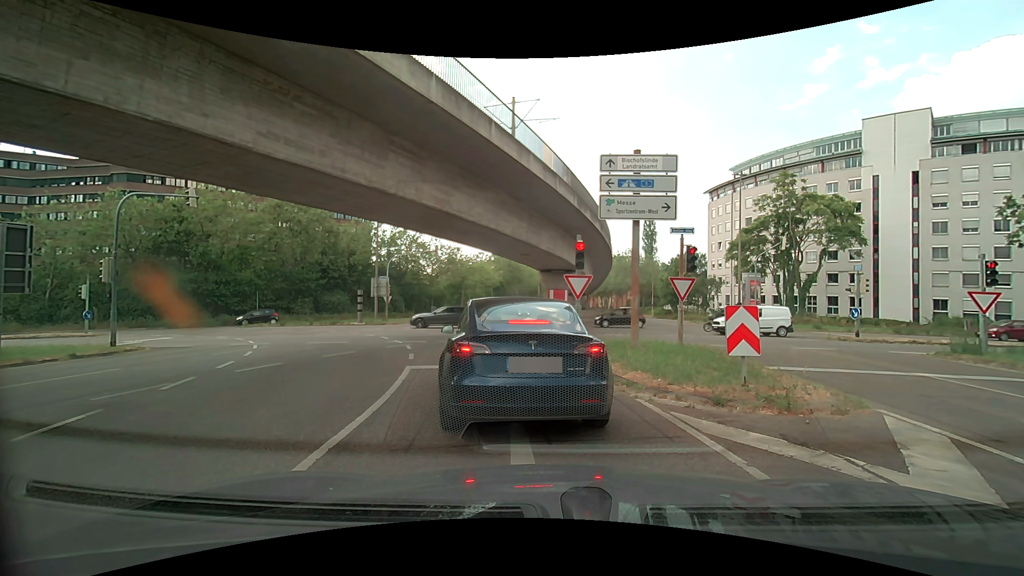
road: secondary_link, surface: asphalt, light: Day
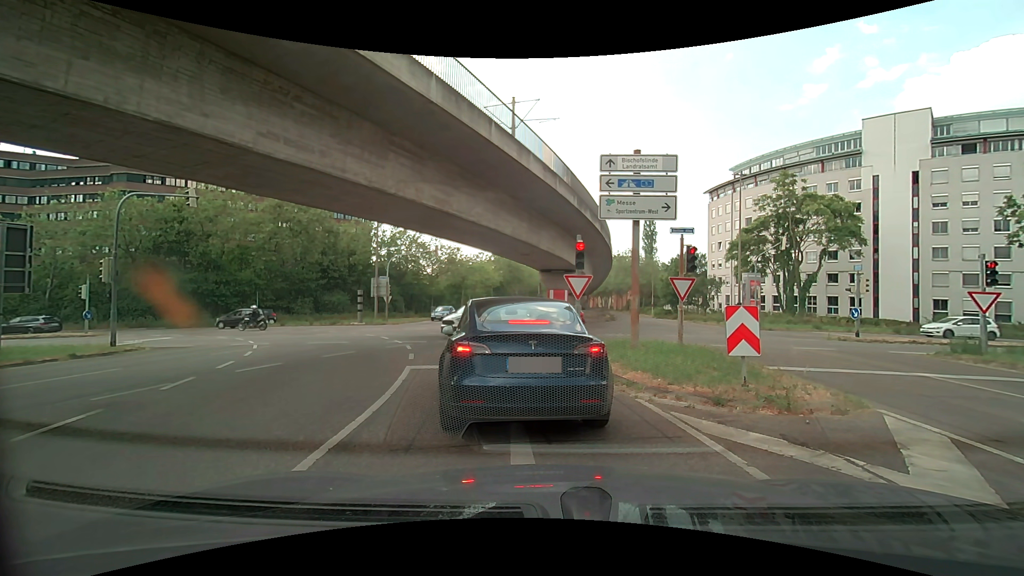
(0.0, 0.0) m; 0°
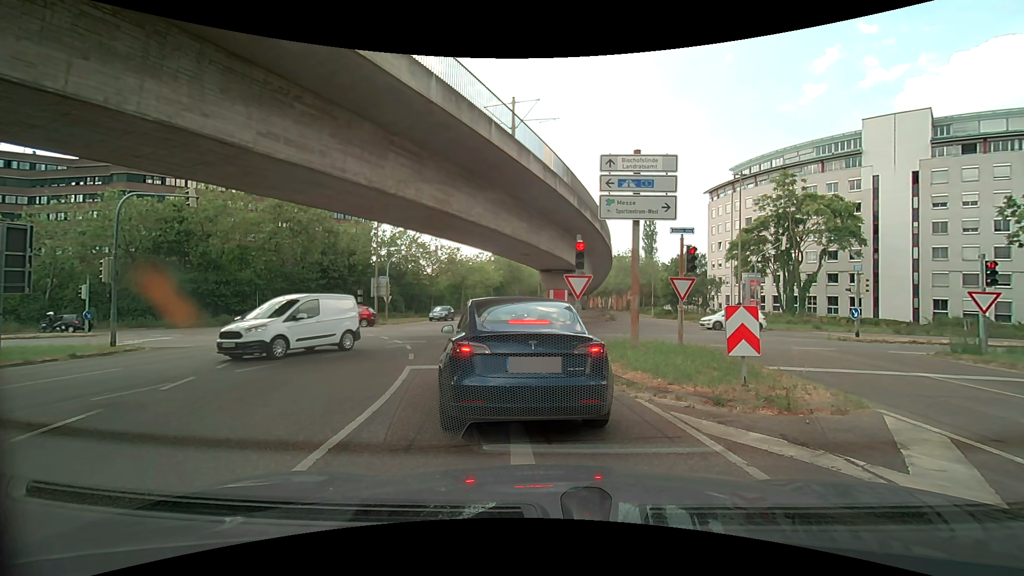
(0.0, 0.0) m; 0°
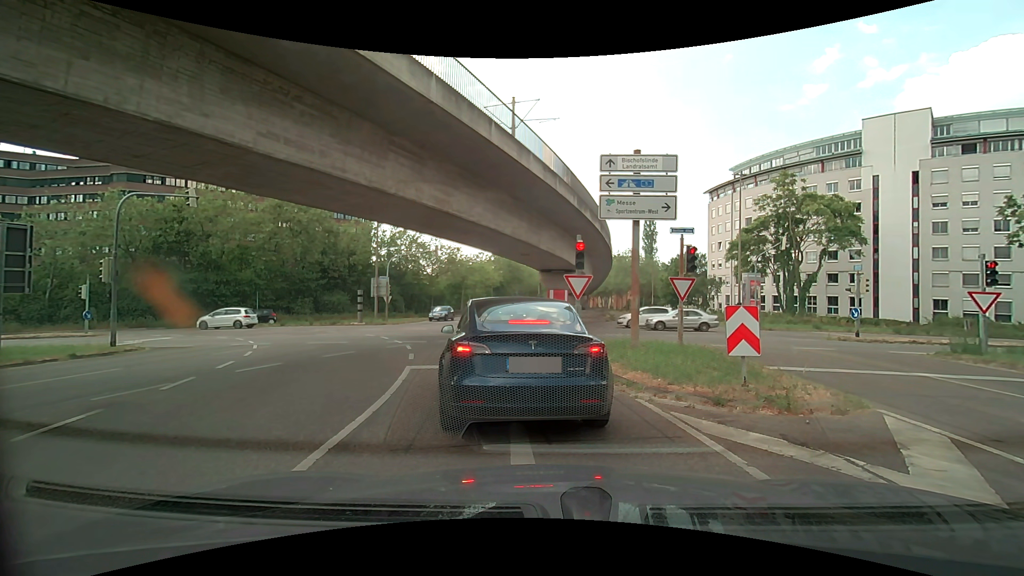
(0.0, 0.0) m; 0°
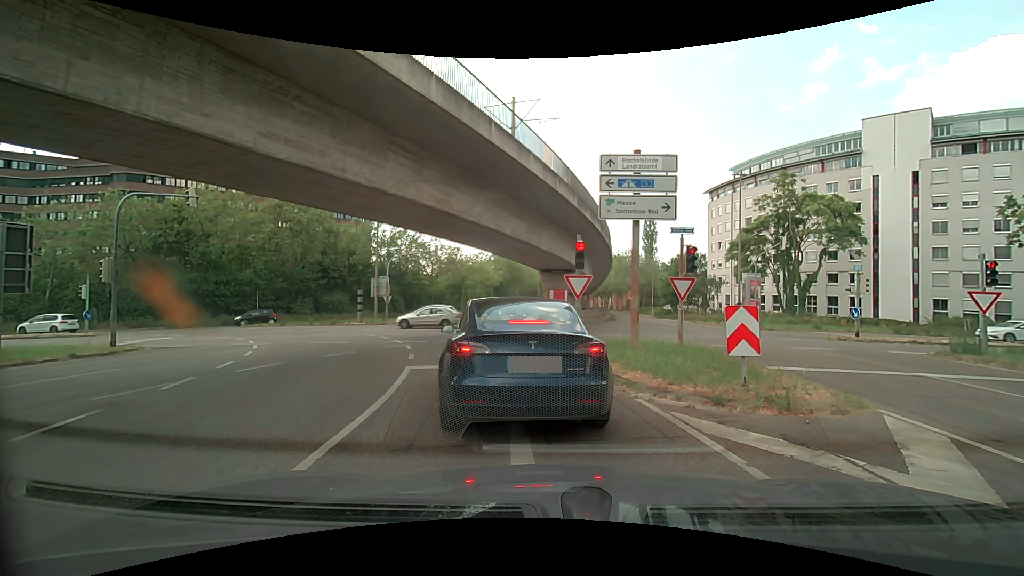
(0.0, 0.0) m; 0°
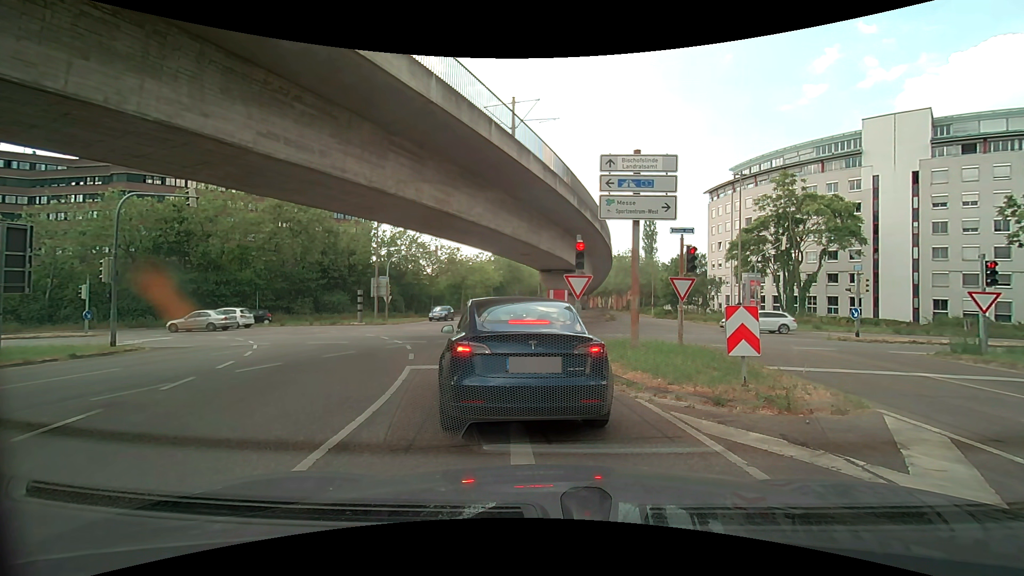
(0.0, 0.0) m; 0°
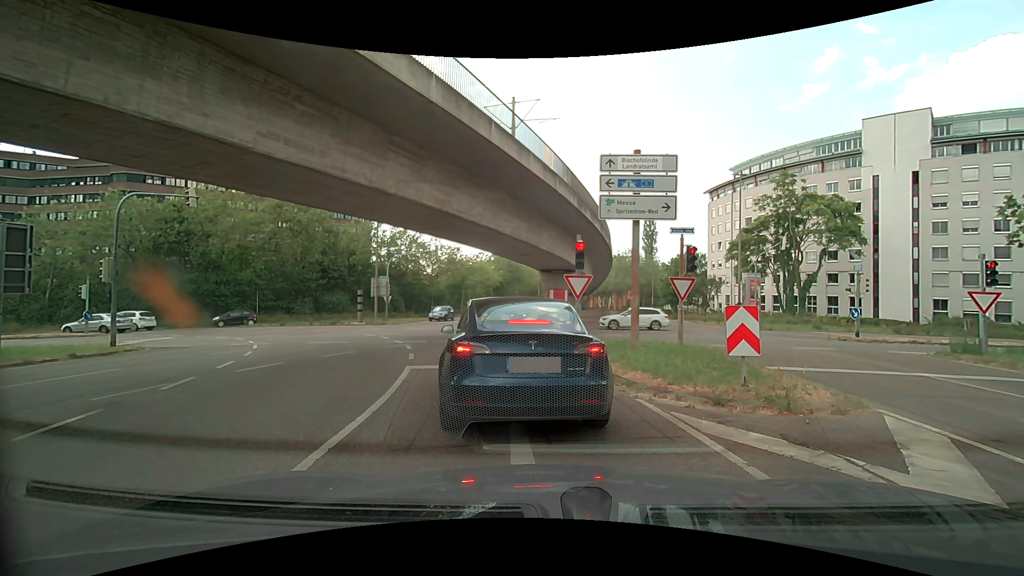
(0.0, 0.0) m; 0°
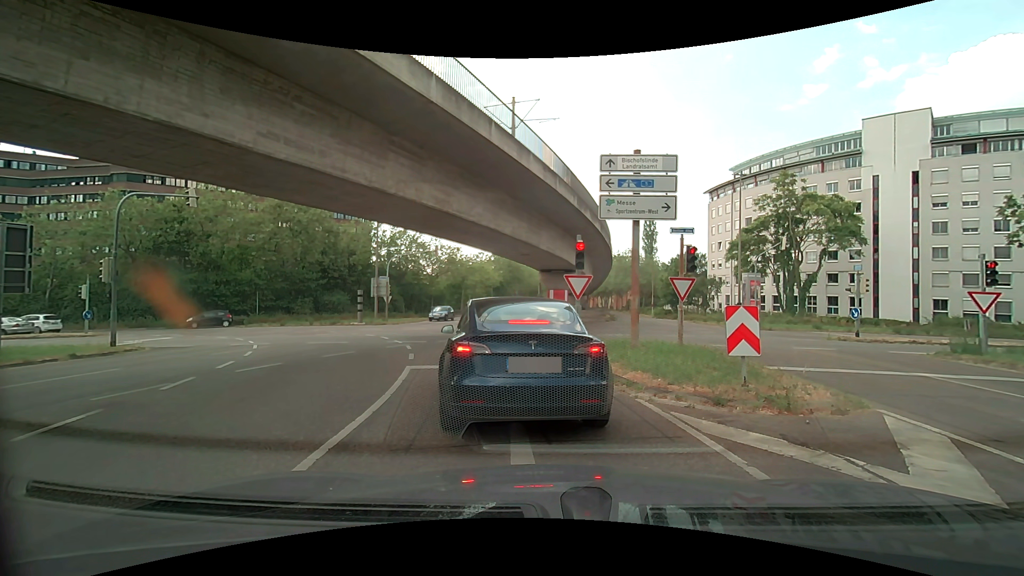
(0.0, 0.0) m; 0°
